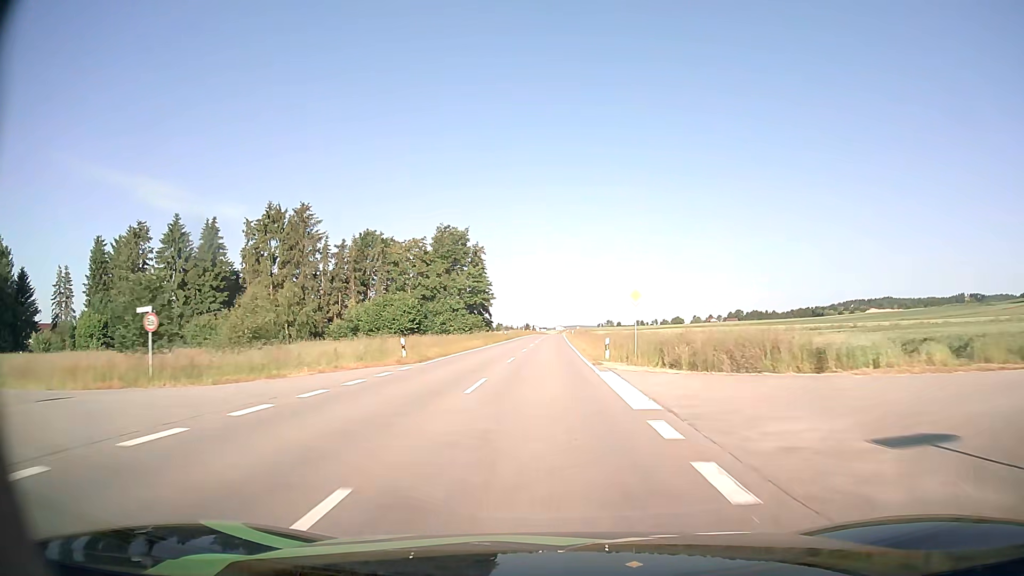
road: tertiary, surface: asphalt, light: Day
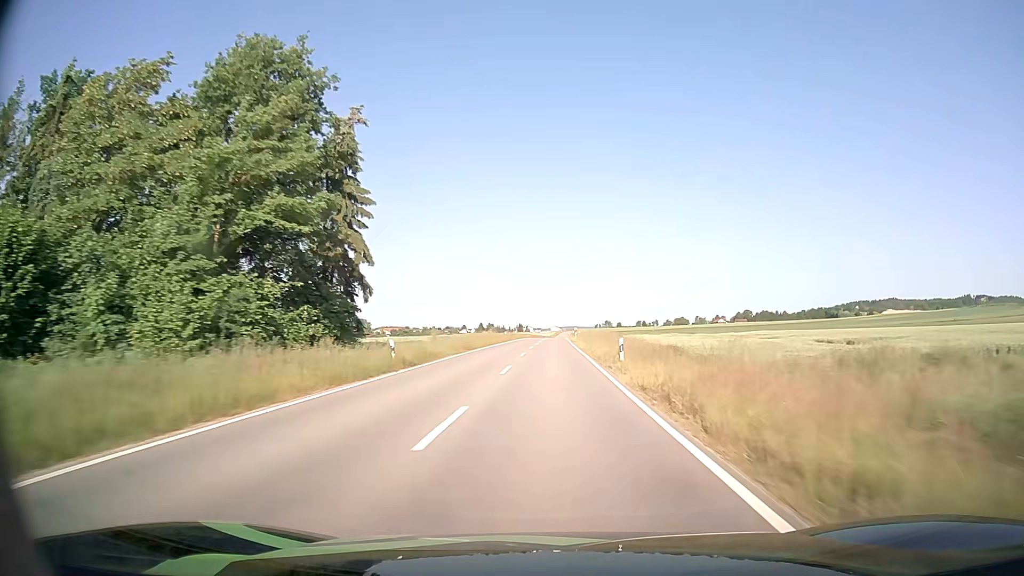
(+0.1, +56.4) m; 0°
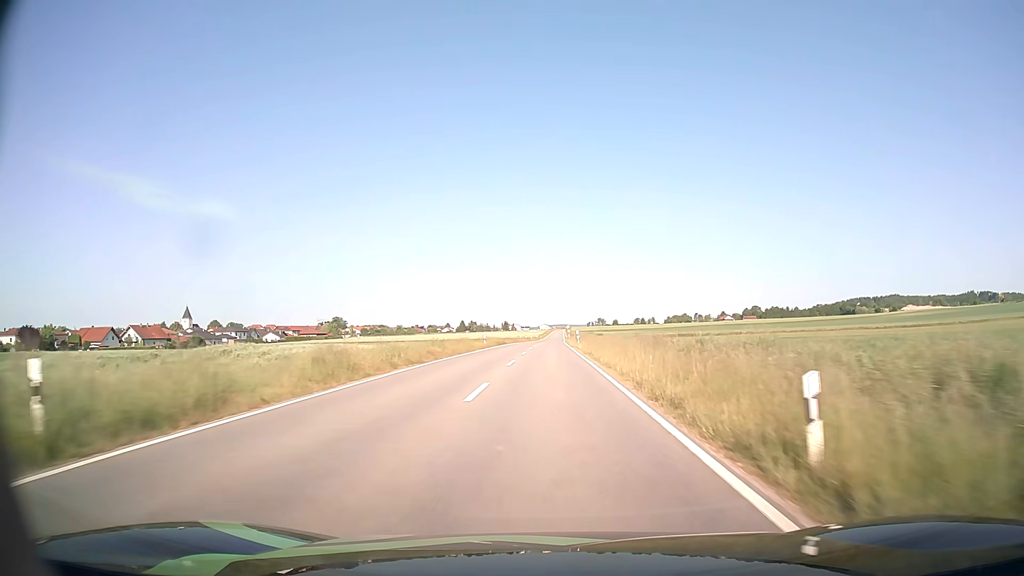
(+0.5, +69.5) m; +1°
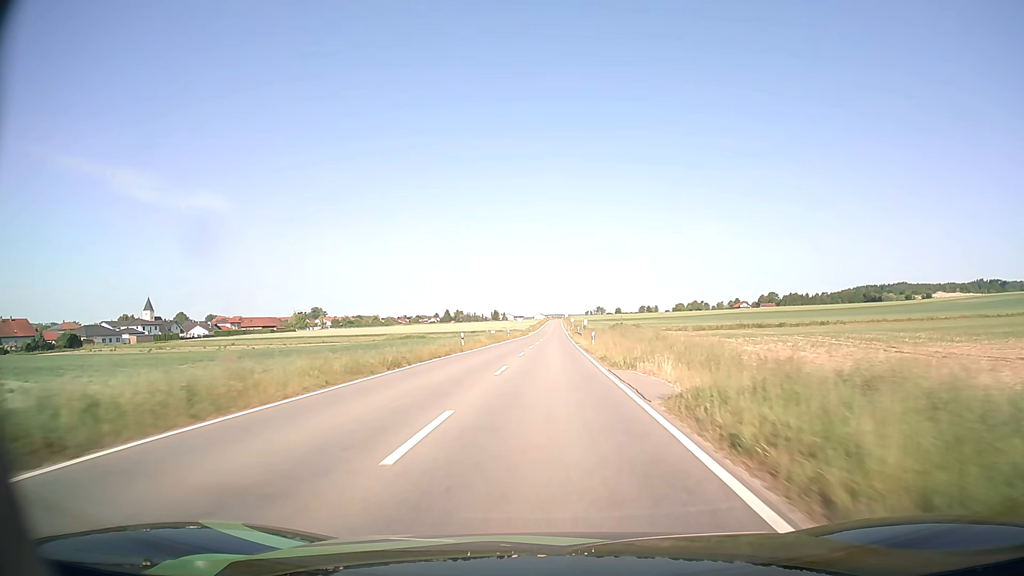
(+0.3, +68.1) m; 0°
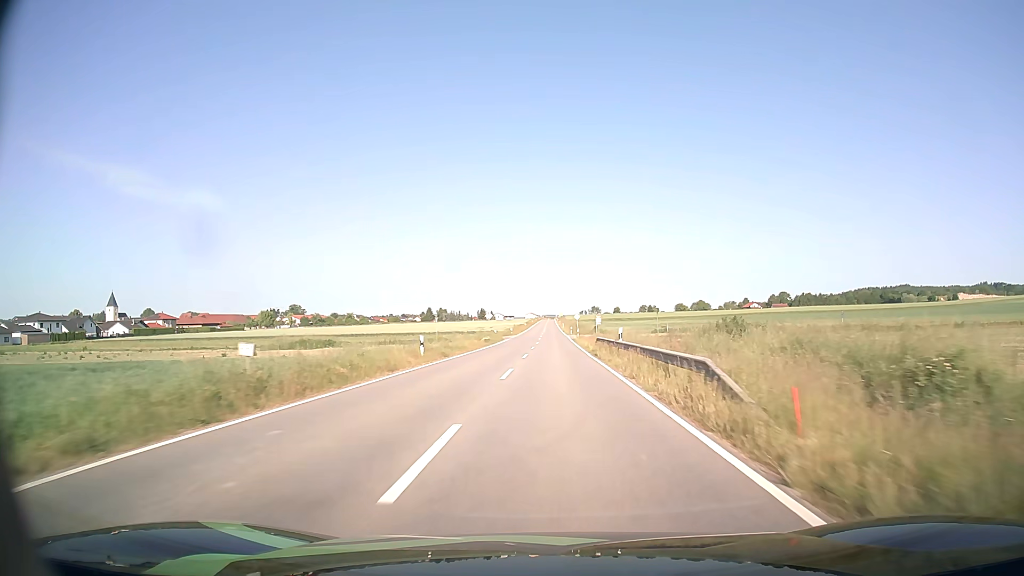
(+0.1, +50.9) m; +1°
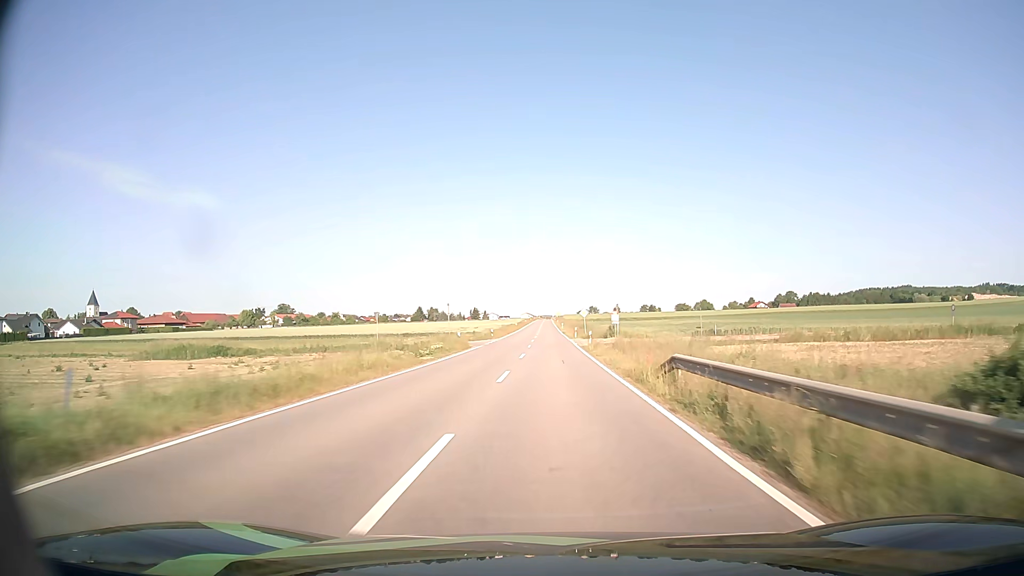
(+0.1, +25.6) m; 0°
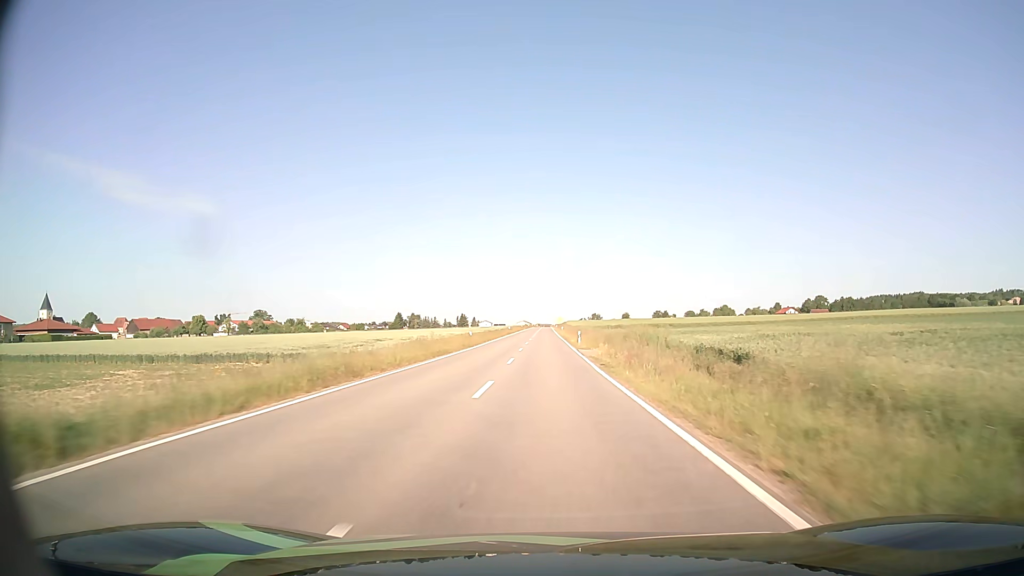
(+0.1, +66.4) m; 0°
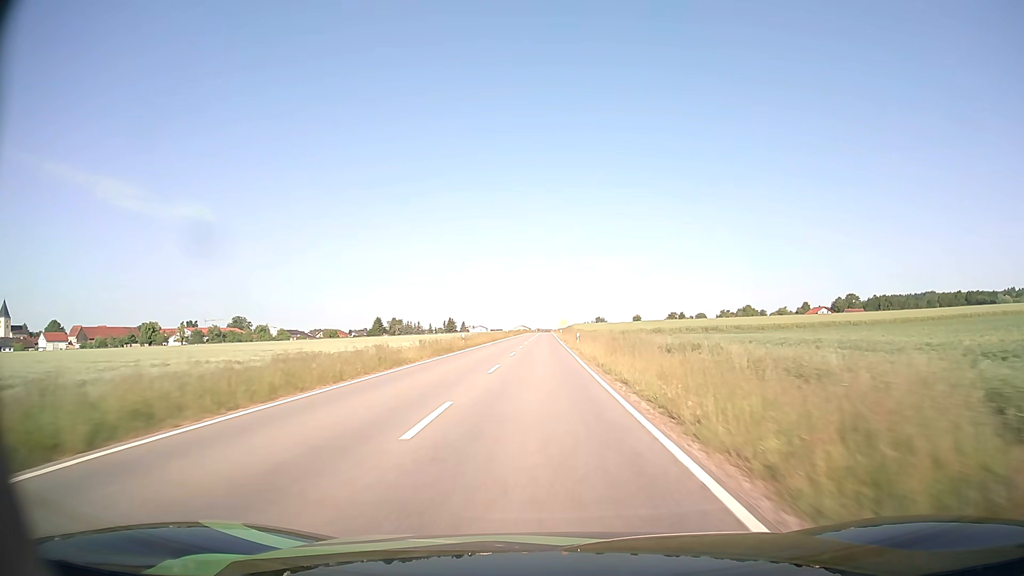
(0.0, +54.7) m; 0°
(0, +10) (0, +20) (0, +30) (0, +40) (0, +50) (0, +60) (-1, +70) (-1, +80) (-1, +90) (-1, +100) m
